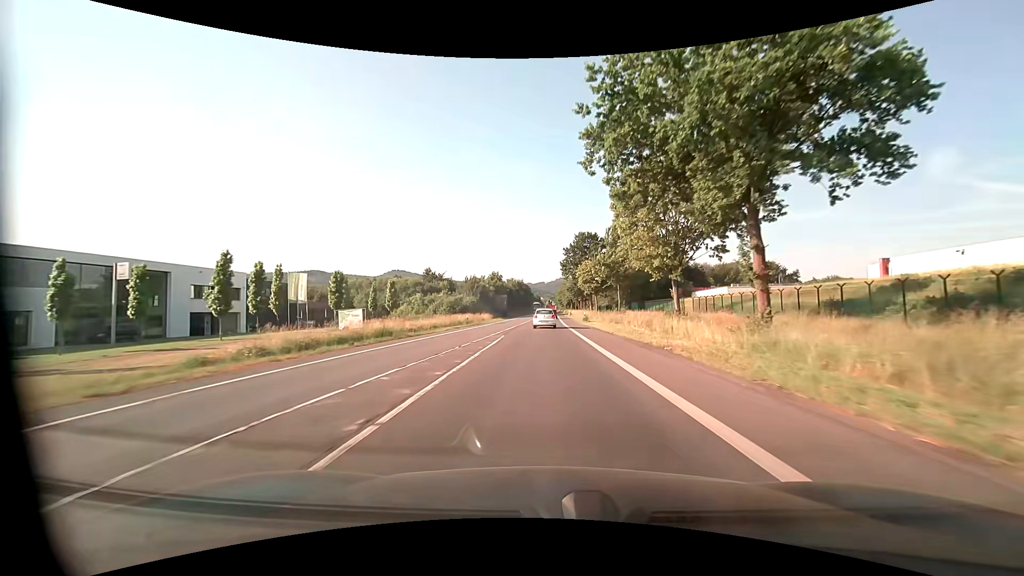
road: primary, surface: asphalt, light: Day
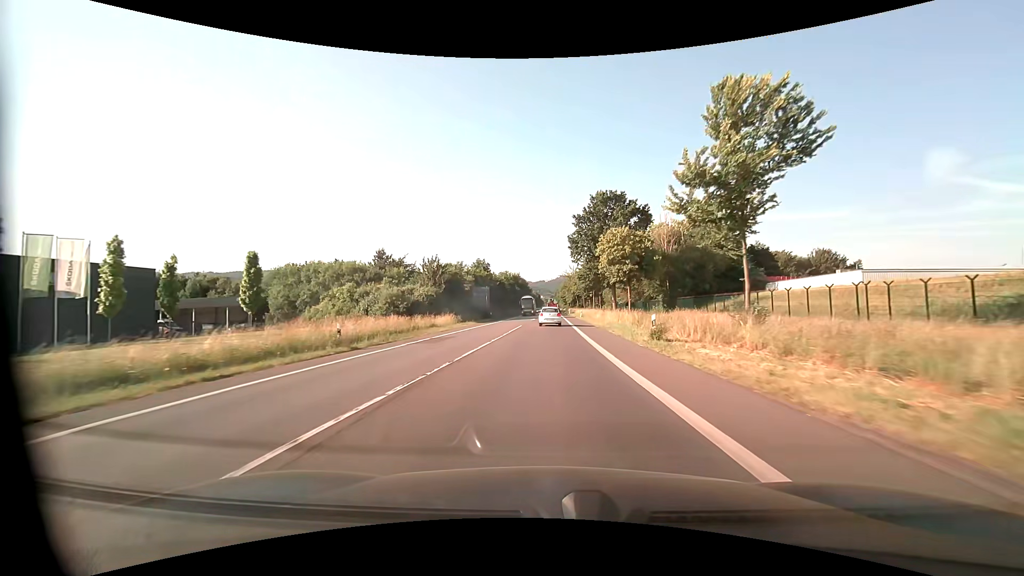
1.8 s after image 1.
(-0.2, +33.9) m; 0°
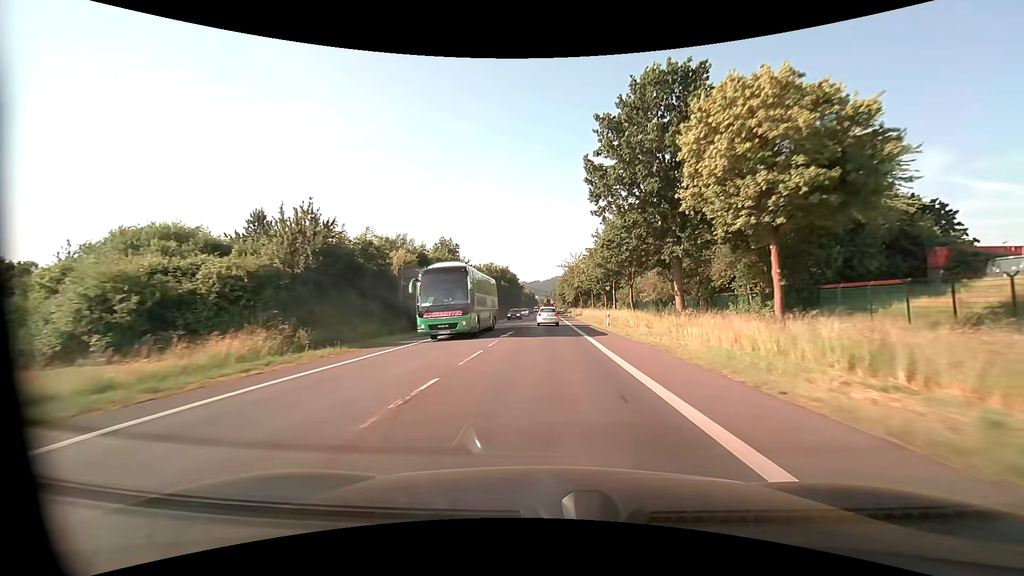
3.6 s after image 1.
(+0.3, +34.6) m; +1°
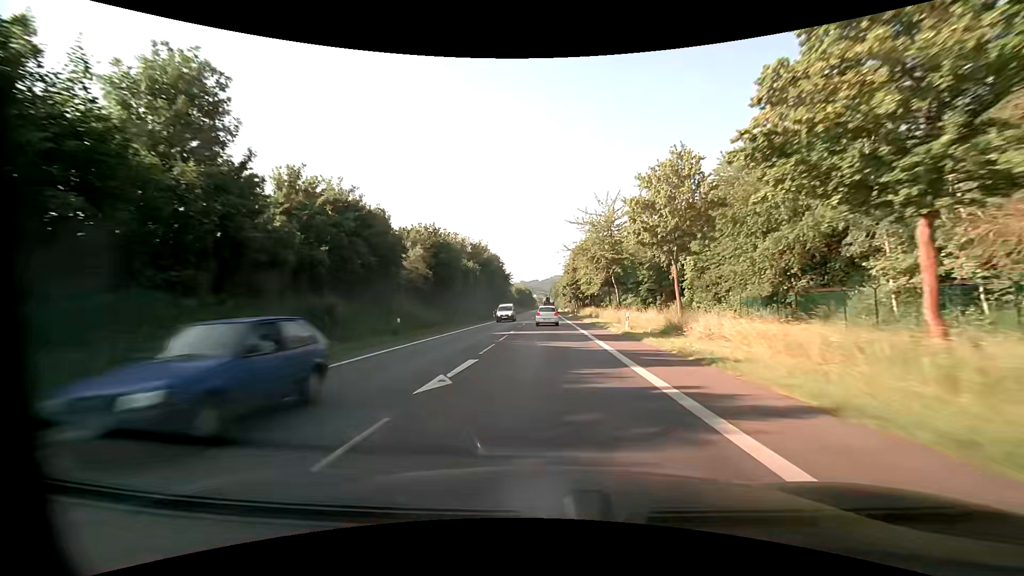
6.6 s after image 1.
(+0.1, +58.1) m; 0°
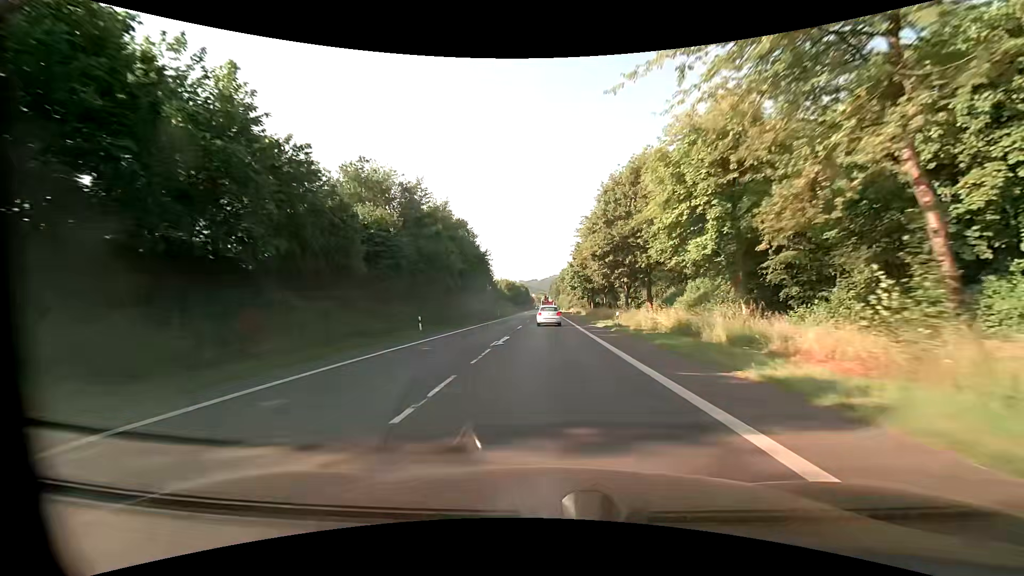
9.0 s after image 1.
(+0.2, +45.3) m; +1°
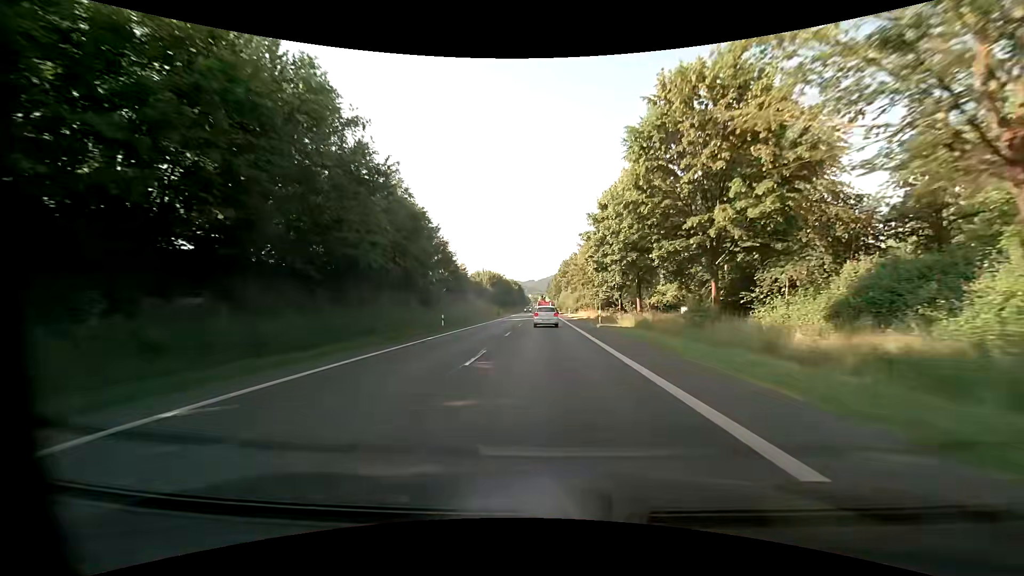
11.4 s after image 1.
(-0.1, +44.1) m; 0°
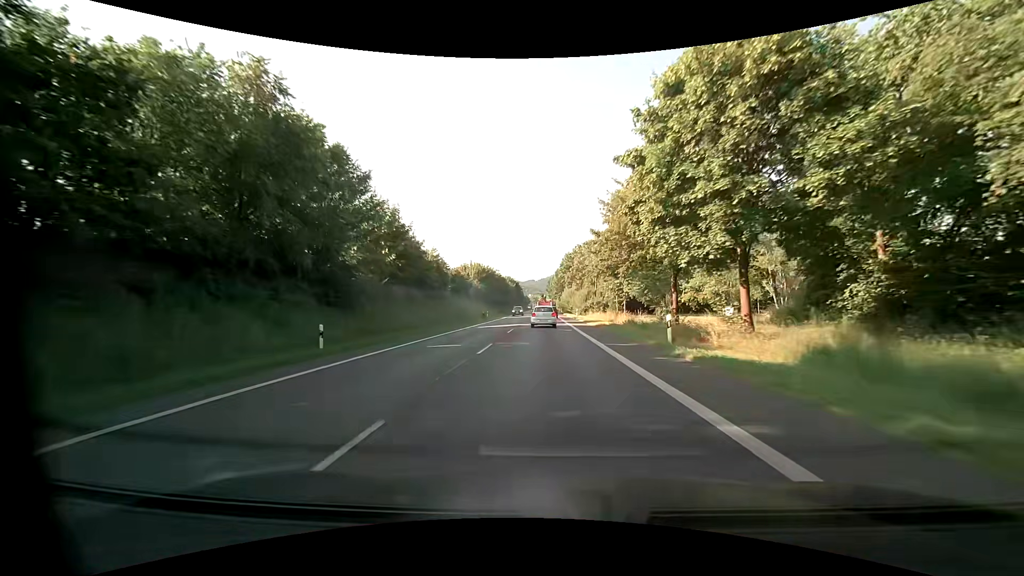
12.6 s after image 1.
(+0.1, +21.6) m; 0°
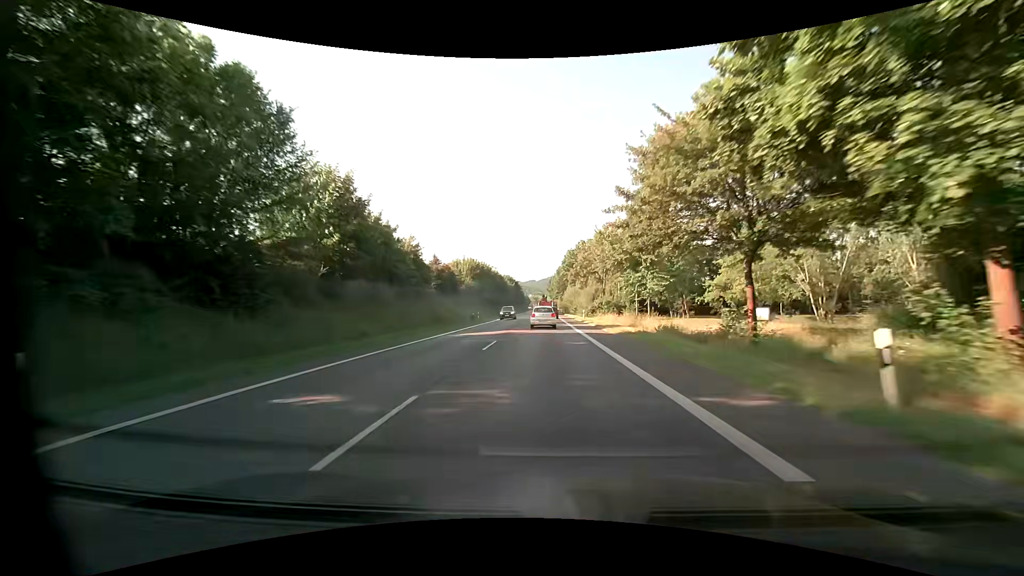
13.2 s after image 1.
(0.0, +10.7) m; 0°
(0, +10) (0, +20) (0, +30) (0, +40) (0, +50) (0, +60) (0, +70) (0, +80) (0, +90) (0, +100) m
